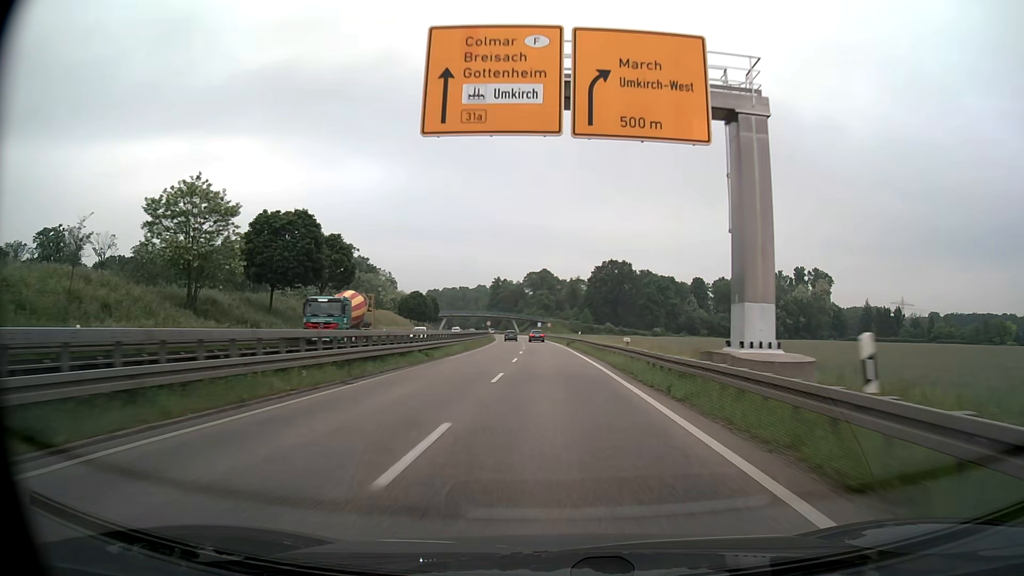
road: trunk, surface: asphalt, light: Day
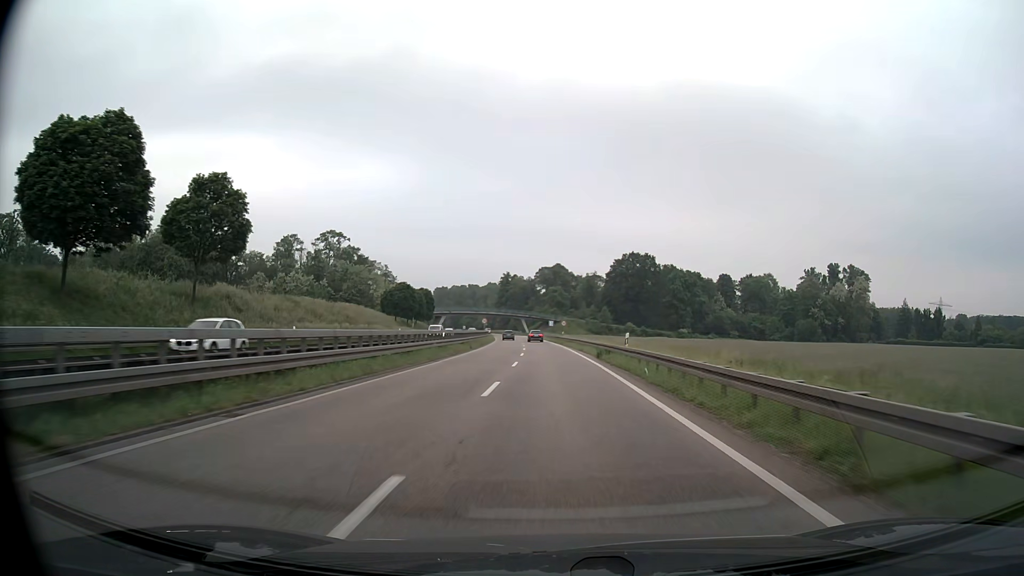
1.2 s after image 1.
(-0.3, +27.2) m; -1°
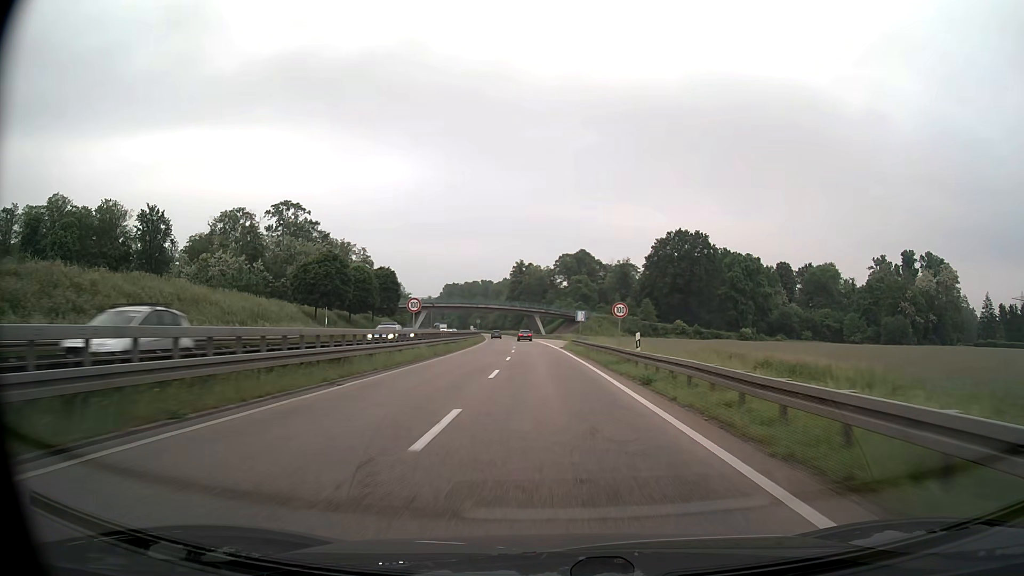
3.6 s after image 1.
(-0.8, +54.0) m; -2°
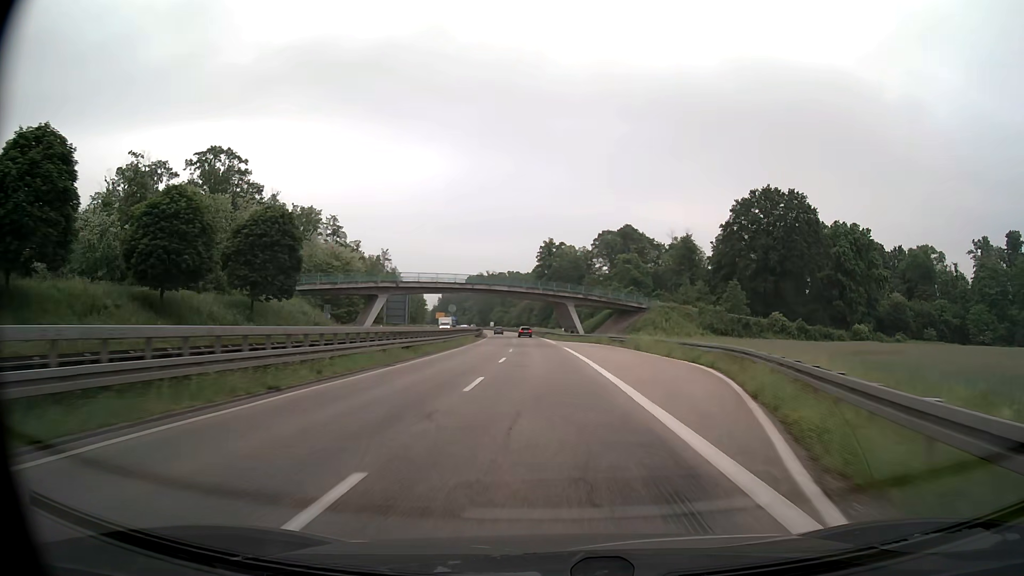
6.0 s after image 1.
(-1.3, +52.9) m; -3°
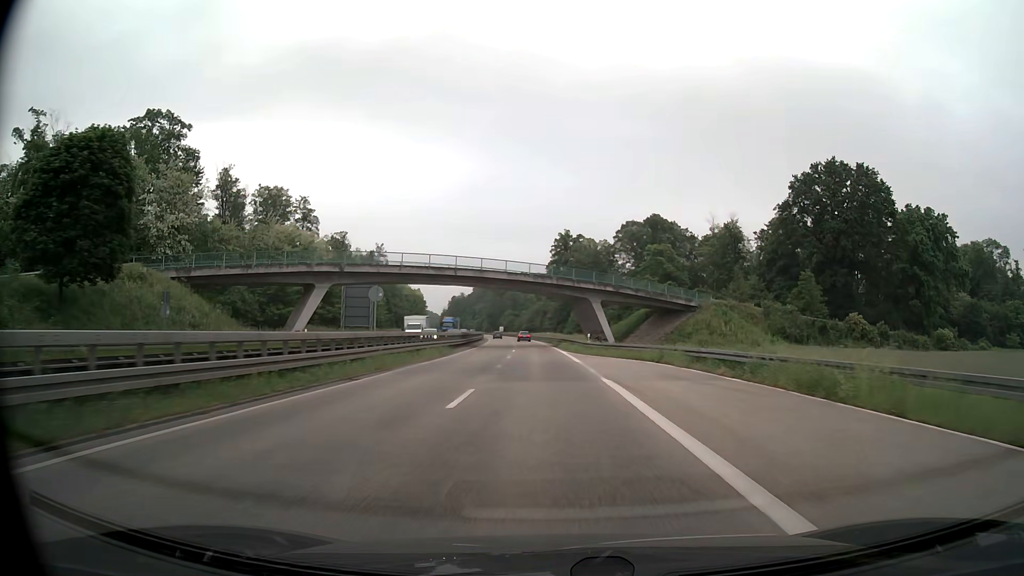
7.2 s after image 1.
(-0.3, +26.0) m; -1°
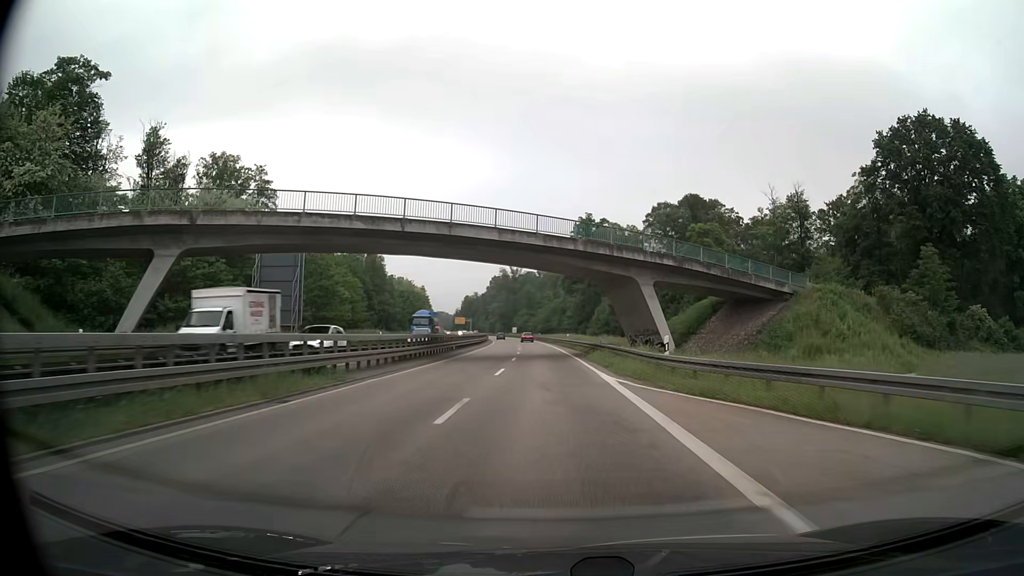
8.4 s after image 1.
(-0.3, +25.7) m; -1°
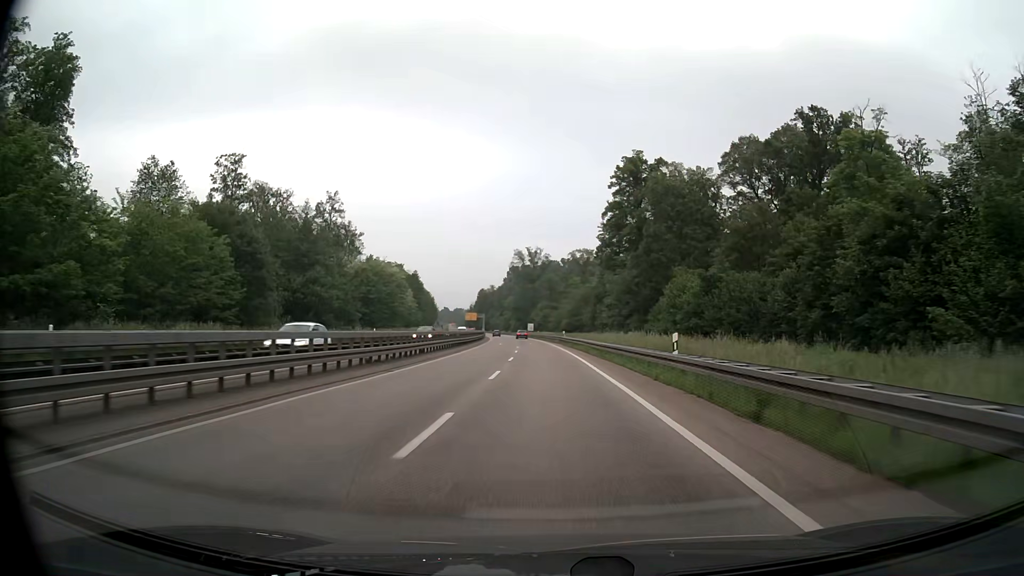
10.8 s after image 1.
(-1.0, +50.5) m; -2°
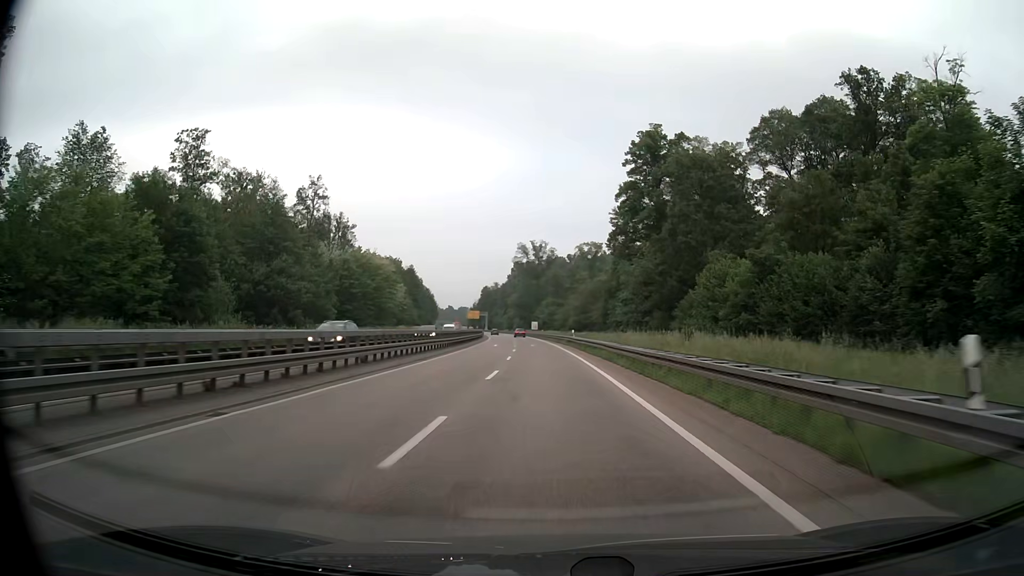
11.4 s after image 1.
(0.0, +12.5) m; 0°
(0, +10) (0, +20) (0, +30) (-1, +40) (-1, +50) (-2, +60) (-2, +70) (-3, +80) (-4, +90) (-4, +100) m
